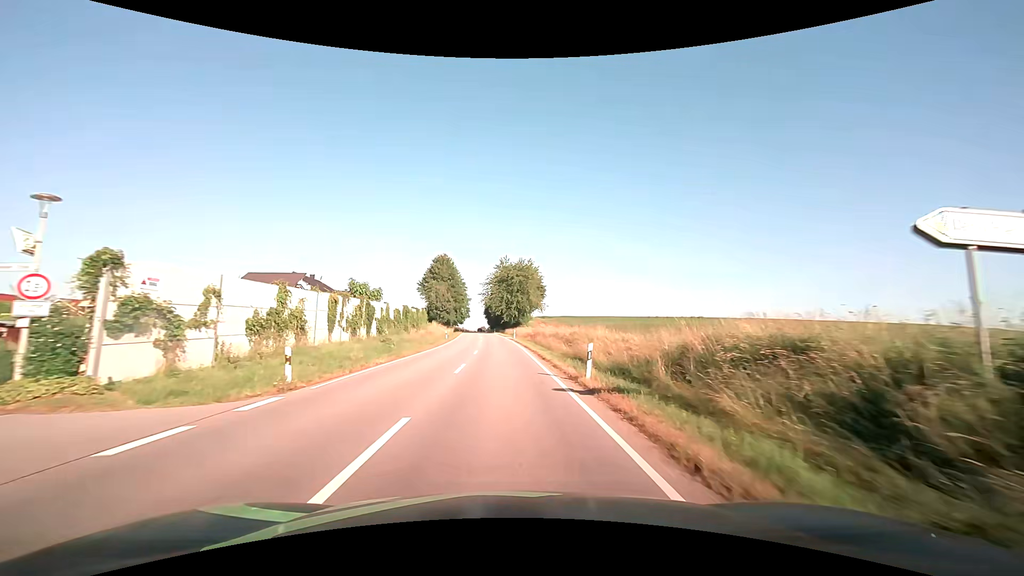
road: secondary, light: Day
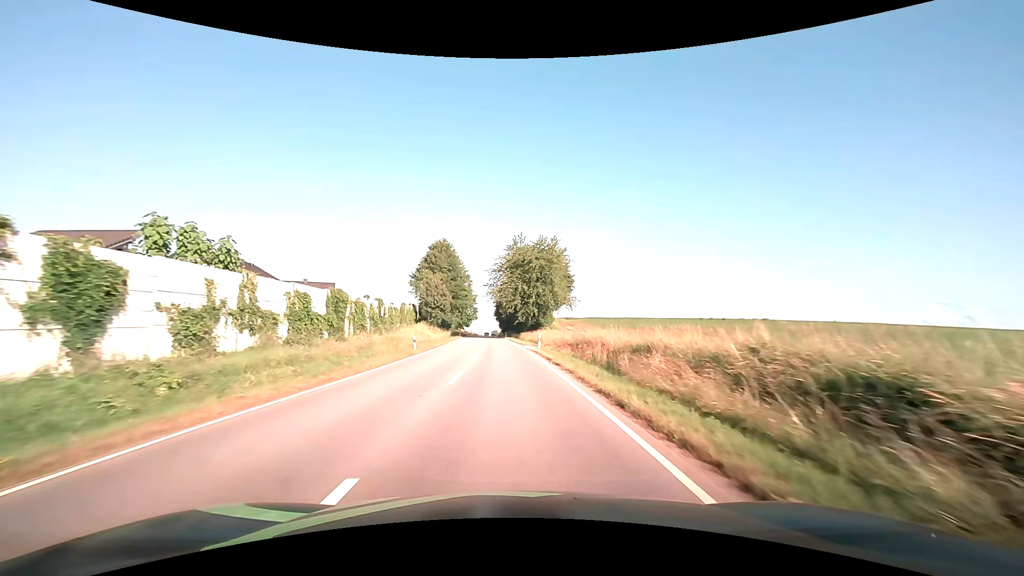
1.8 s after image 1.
(-0.3, +27.7) m; -1°
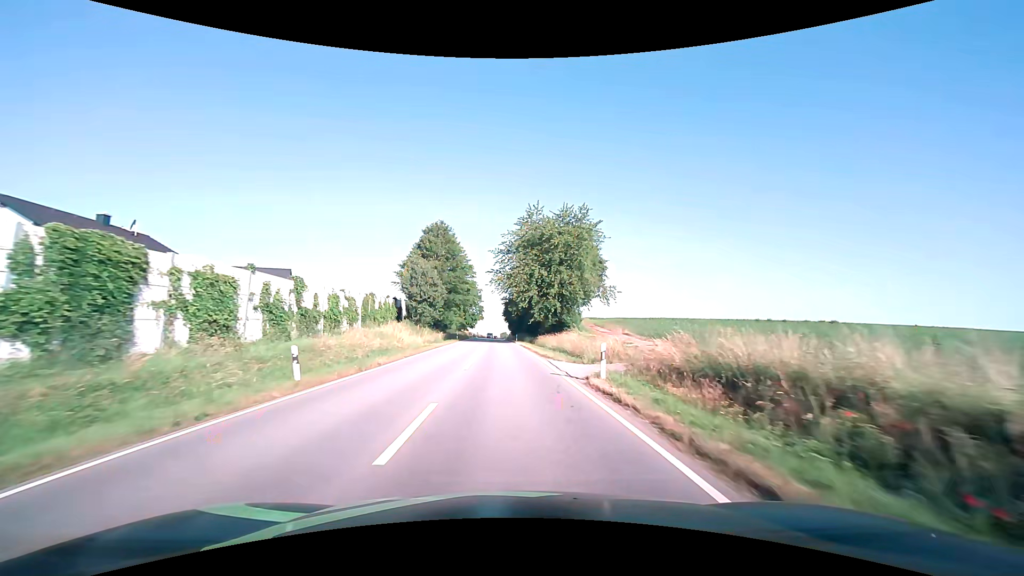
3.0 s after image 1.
(-0.2, +19.6) m; -1°
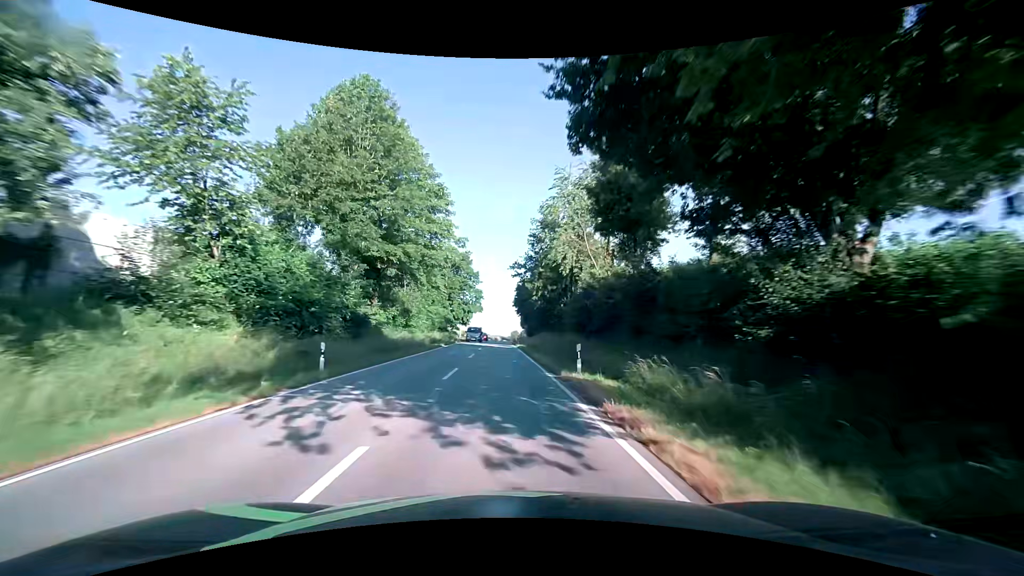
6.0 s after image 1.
(-0.6, +51.8) m; -1°
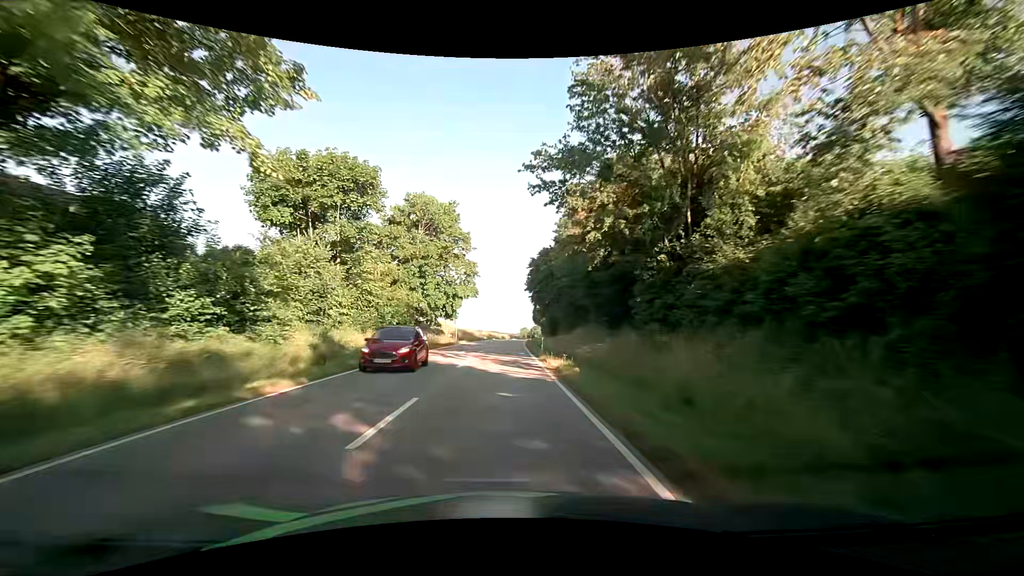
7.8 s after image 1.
(-0.2, +32.3) m; -1°
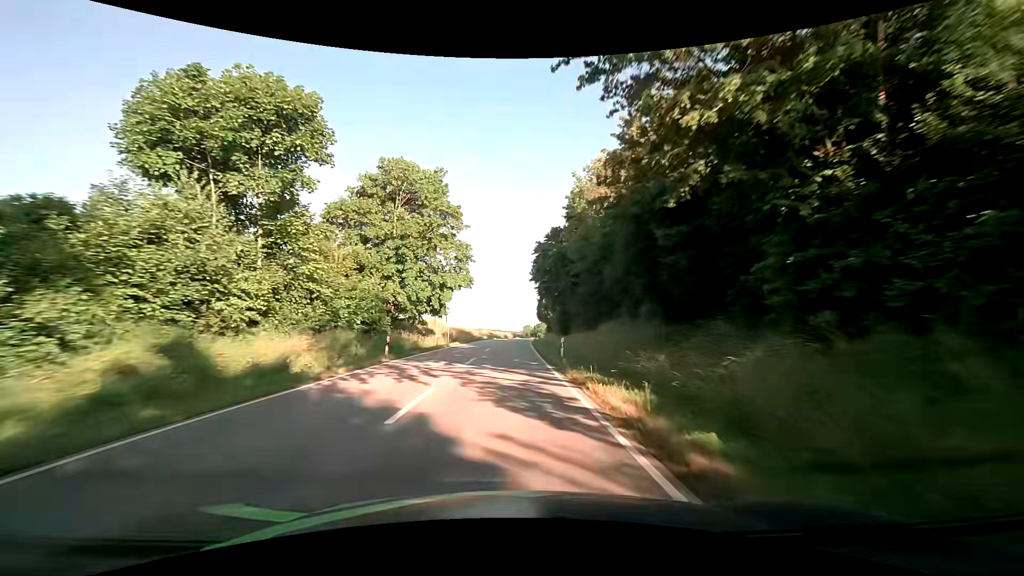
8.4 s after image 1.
(0.0, +10.7) m; 0°
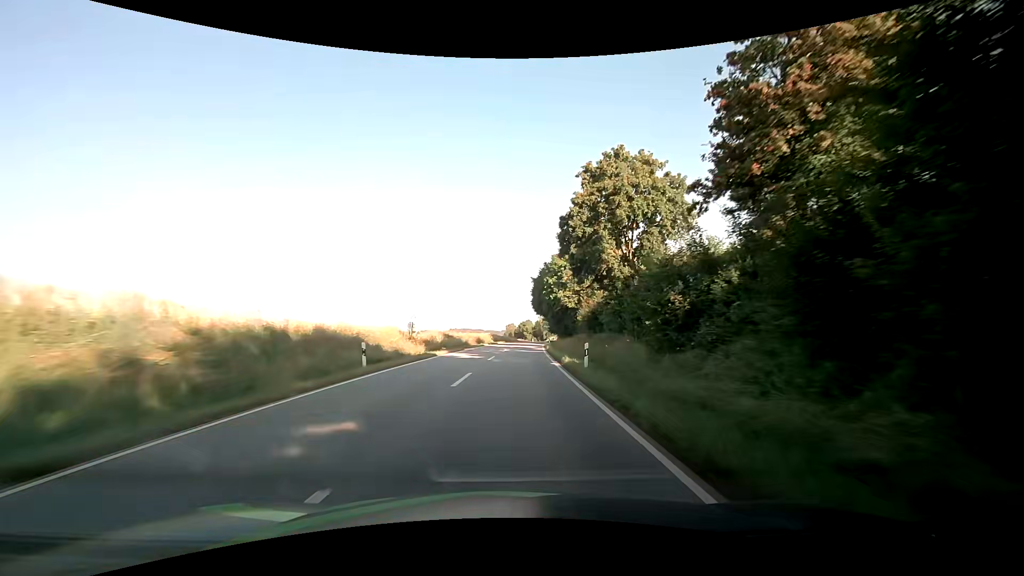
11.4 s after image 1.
(+0.8, +55.2) m; +2°
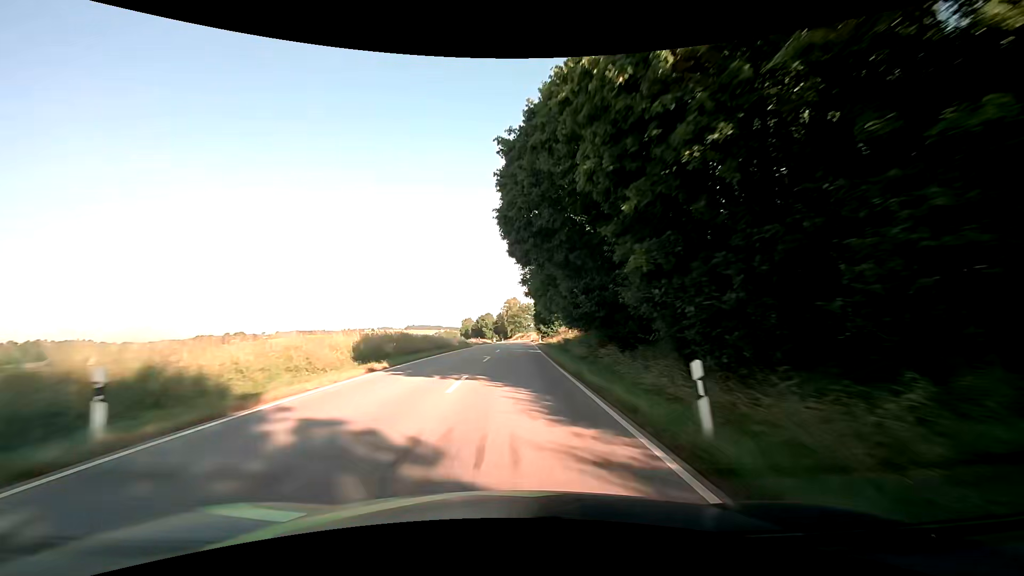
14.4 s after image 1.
(+2.3, +61.9) m; +5°
(0, +10) (0, +20) (0, +30) (0, +40) (+1, +50) (+1, +60) (+1, +70) (+2, +80) (+2, +90) (+2, +100) m
